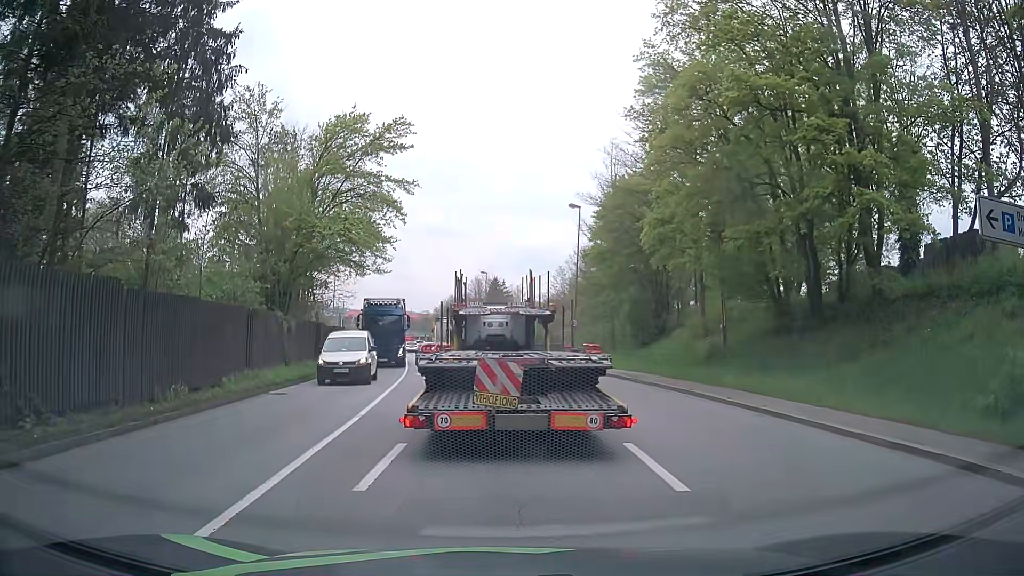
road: primary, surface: asphalt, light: Day
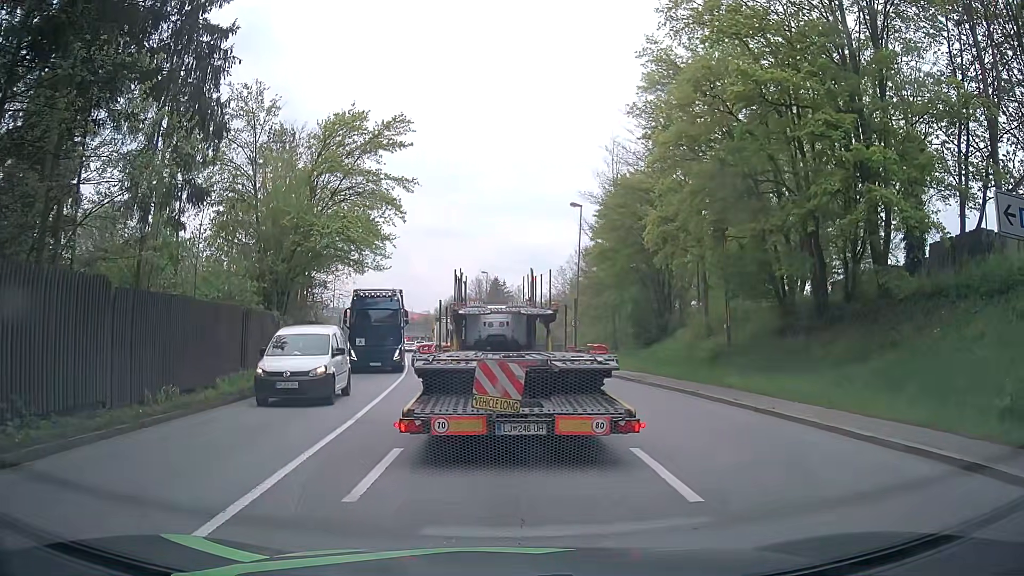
(0.0, +0.4) m; 0°
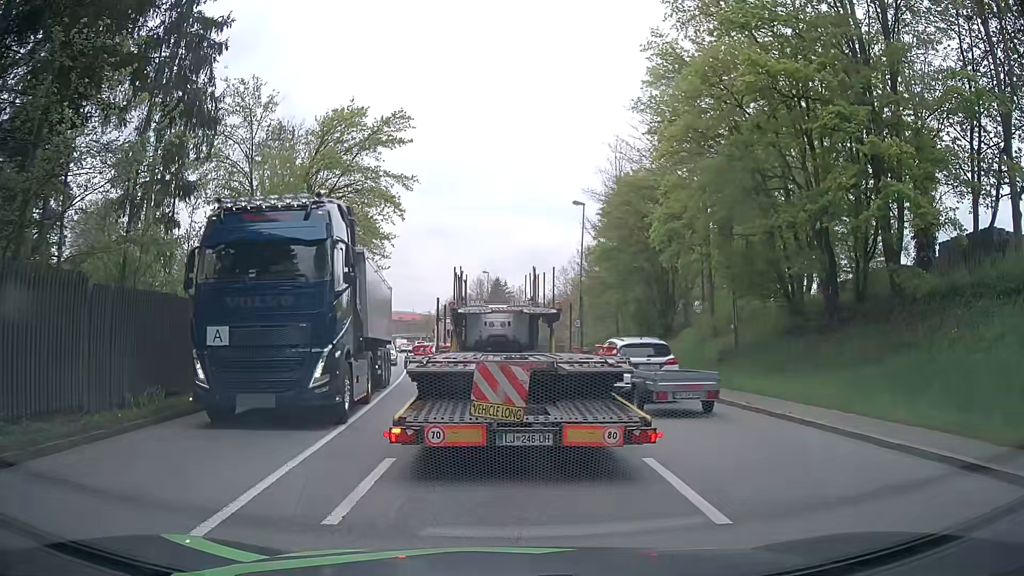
(0.0, +0.7) m; 0°
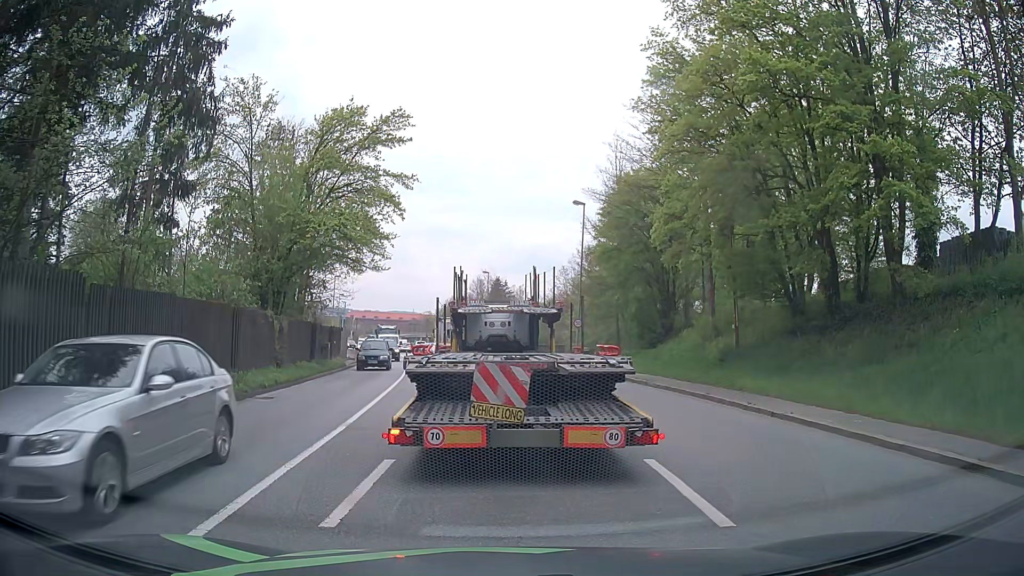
(0.0, +0.2) m; 0°
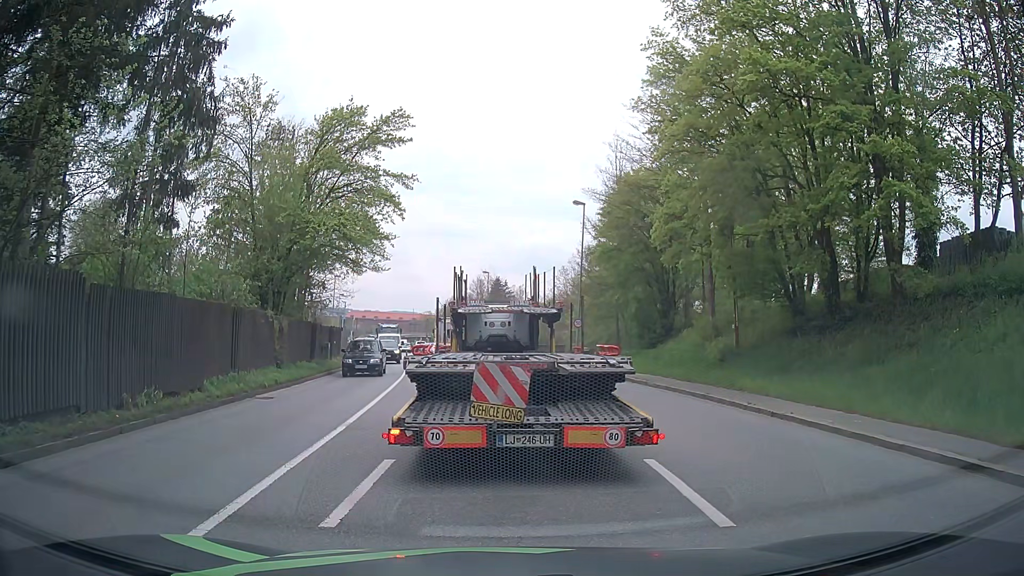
(0.0, 0.0) m; 0°
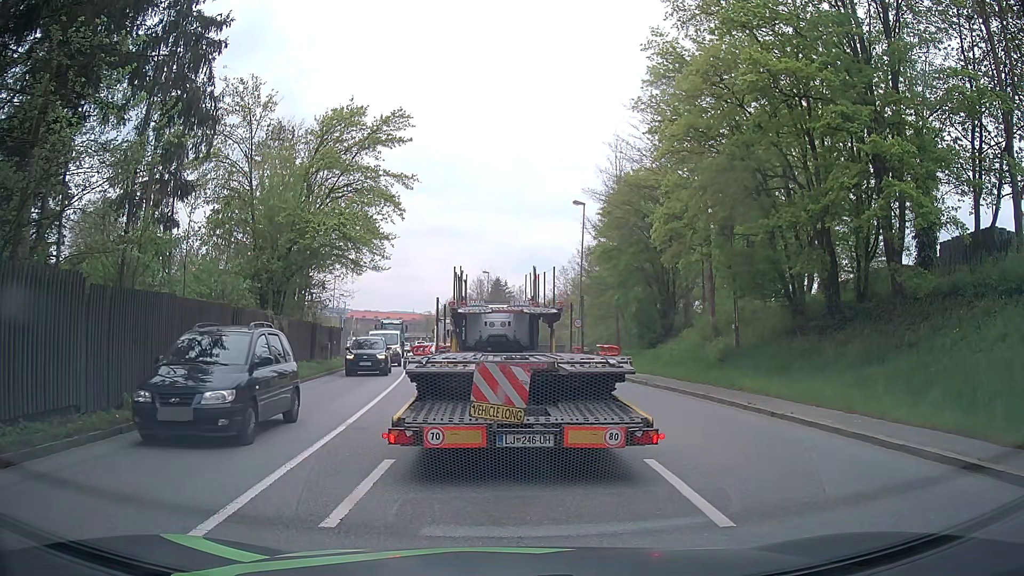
(0.0, 0.0) m; 0°
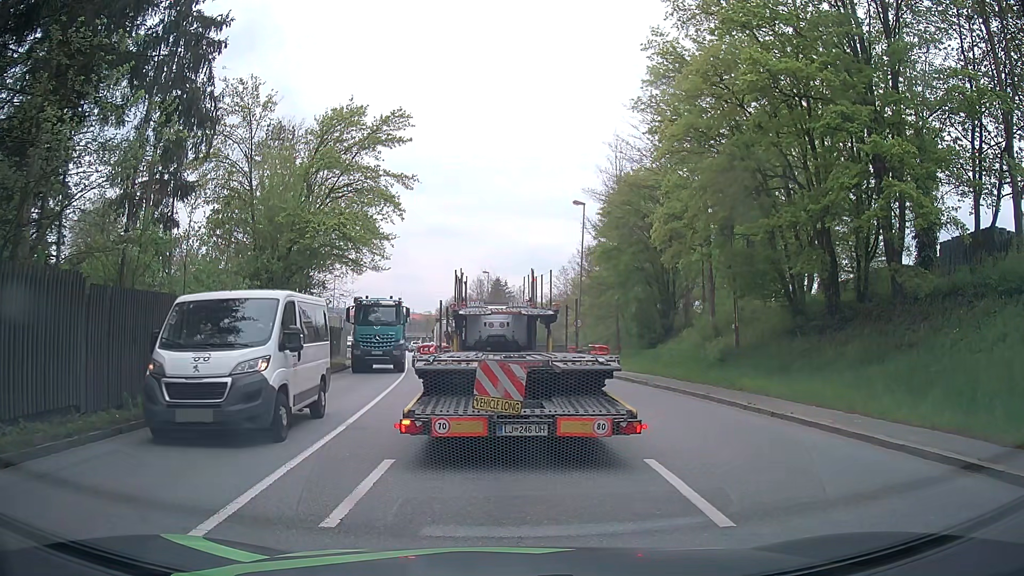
(0.0, 0.0) m; 0°
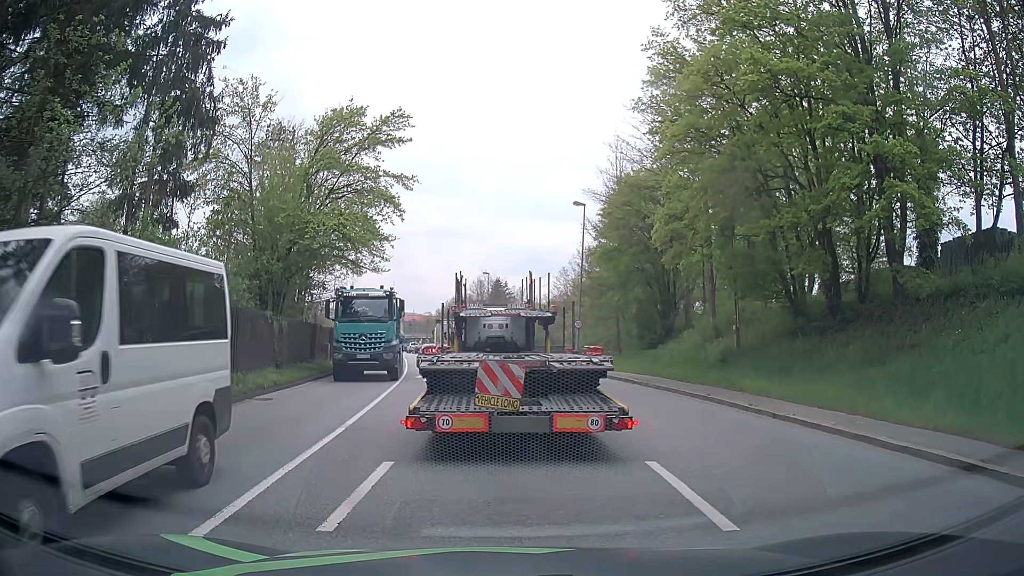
(0.0, 0.0) m; 0°
